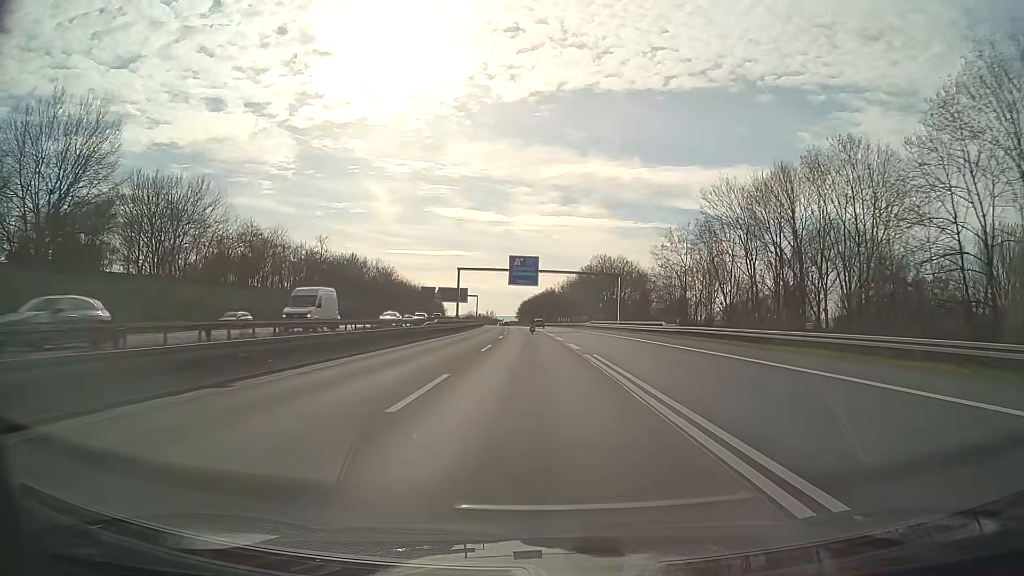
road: motorway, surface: asphalt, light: Day
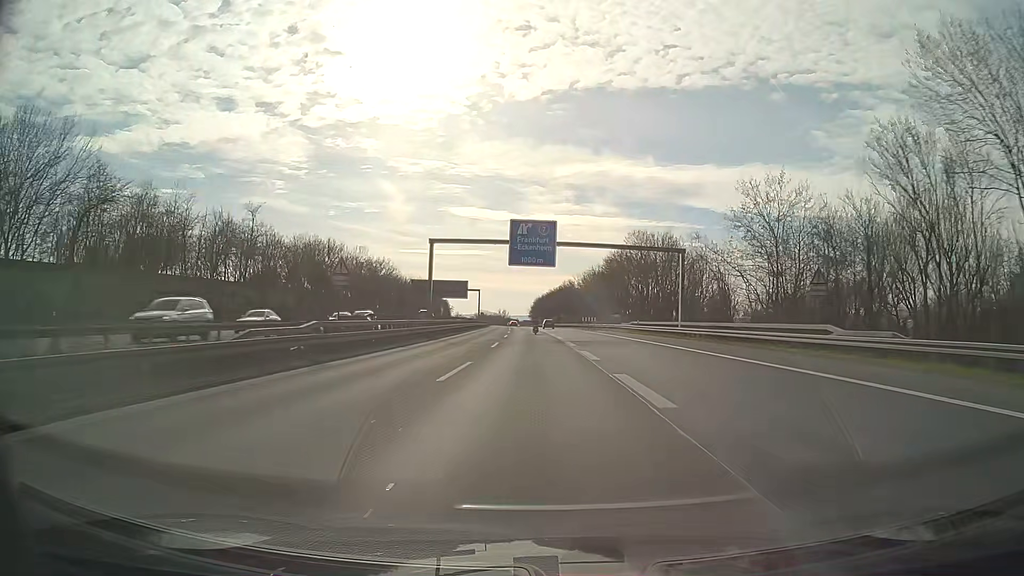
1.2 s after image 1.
(-0.3, +31.2) m; -1°
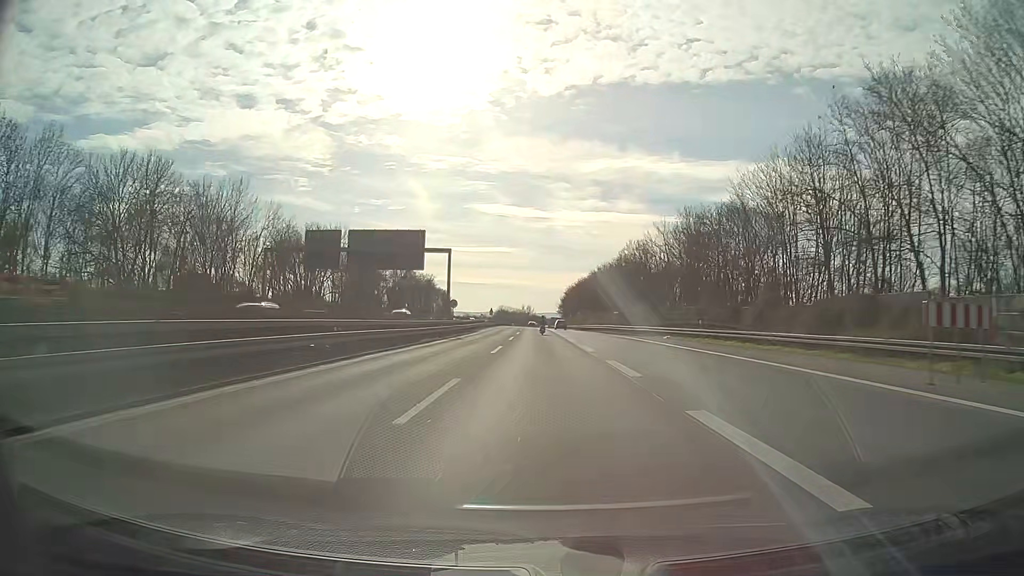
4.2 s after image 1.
(-1.9, +78.3) m; -2°
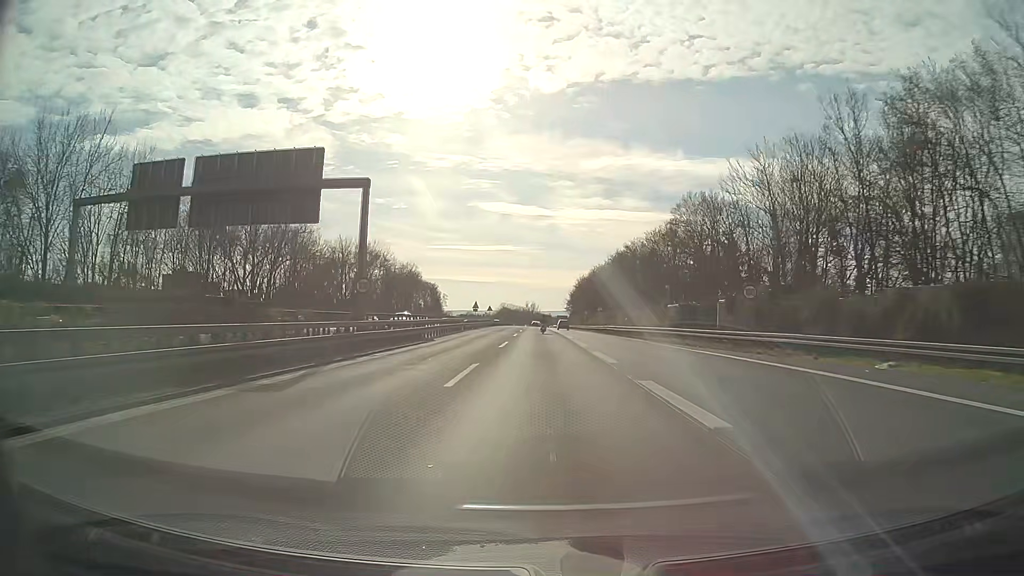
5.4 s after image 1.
(-0.3, +31.4) m; -1°
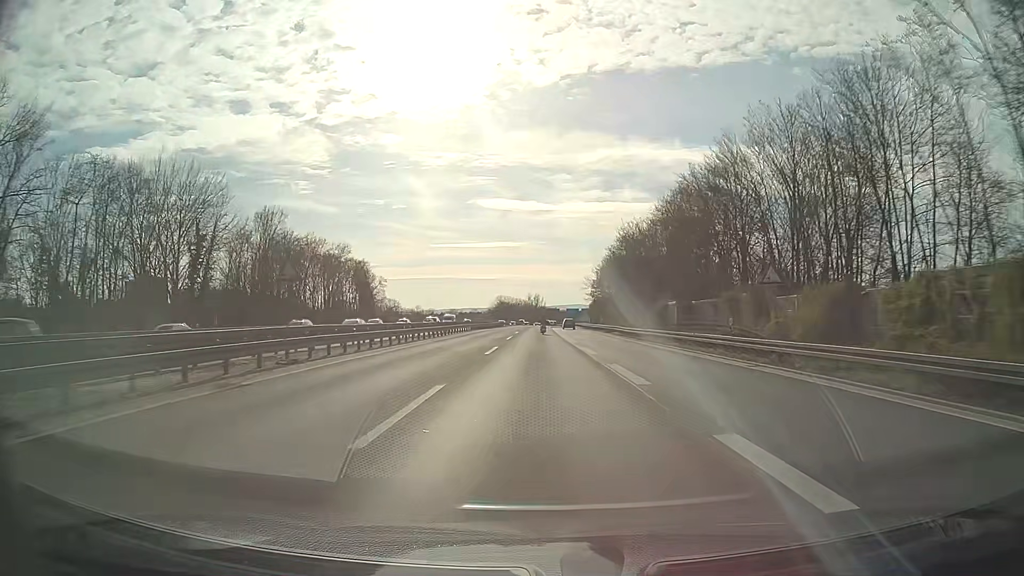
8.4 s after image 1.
(-0.2, +78.5) m; 0°
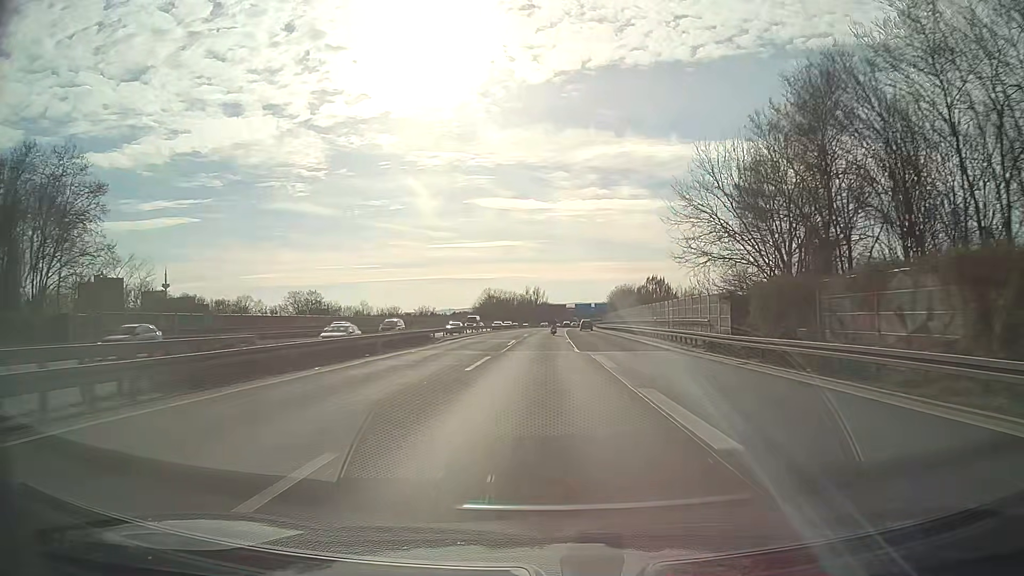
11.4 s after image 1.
(-0.4, +78.6) m; 0°
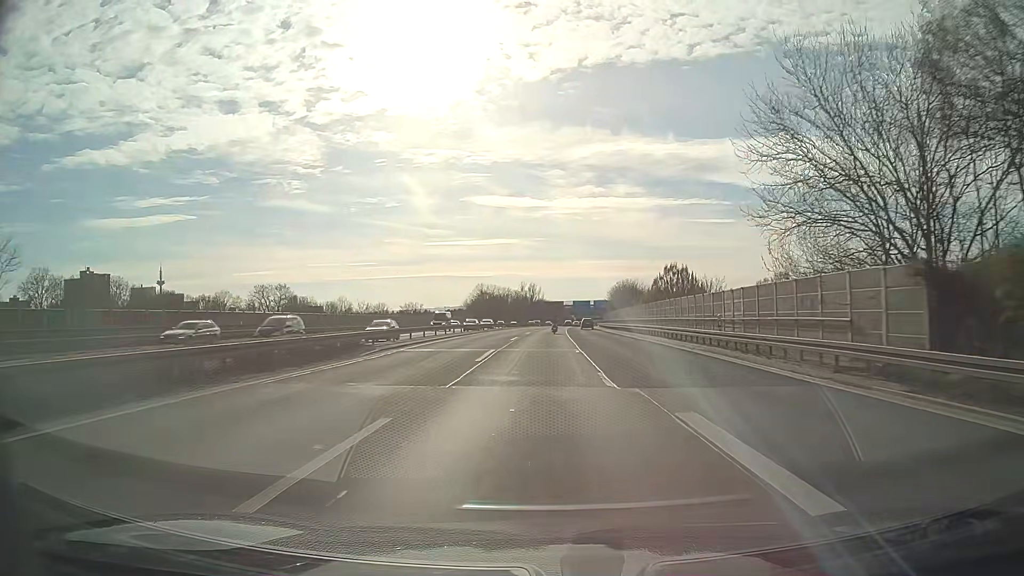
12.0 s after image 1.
(0.0, +15.7) m; 0°
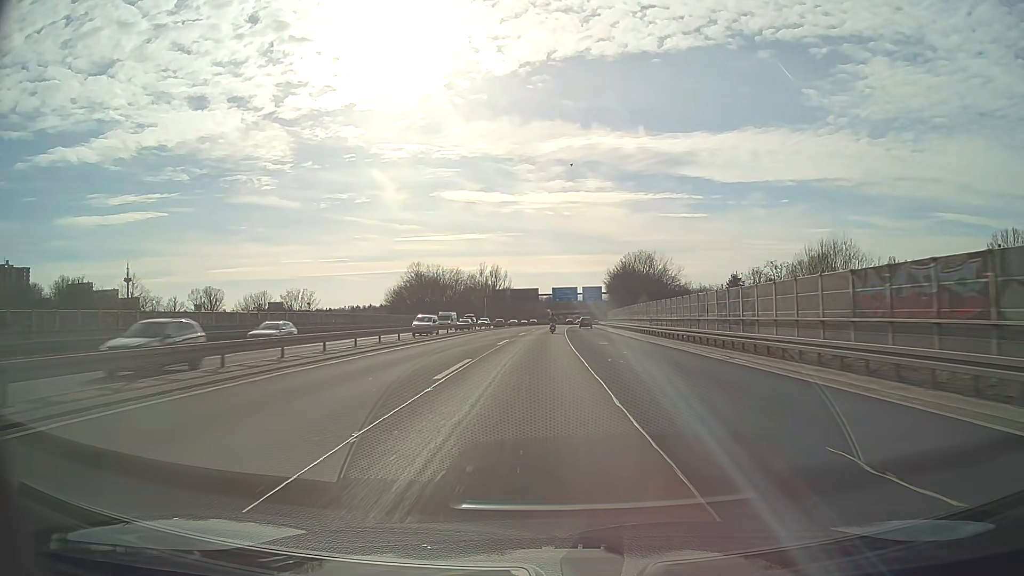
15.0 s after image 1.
(+1.5, +78.2) m; +2°
(0, +10) (0, +20) (0, +30) (0, +40) (+1, +50) (+1, +60) (+1, +70) (+2, +80) (+2, +90) (+3, +100) m
